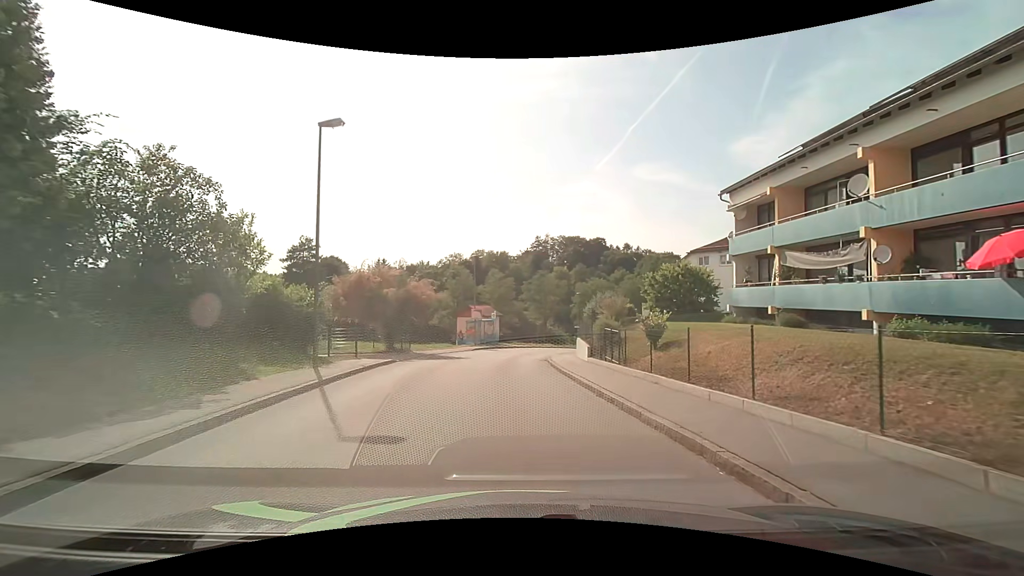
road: unclassified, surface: asphalt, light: Day
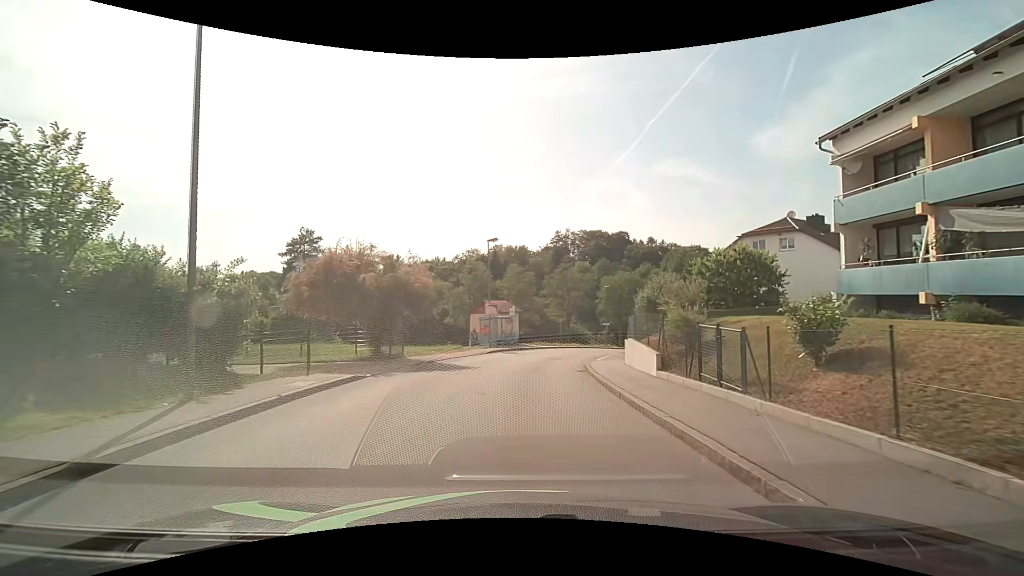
(-0.2, +7.2) m; -2°
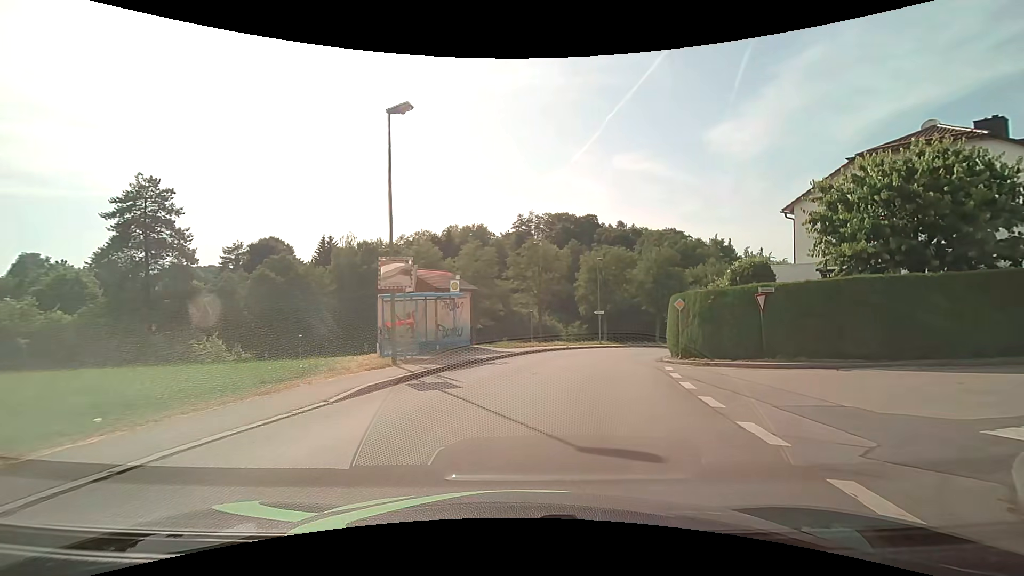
(0.0, +20.9) m; +3°
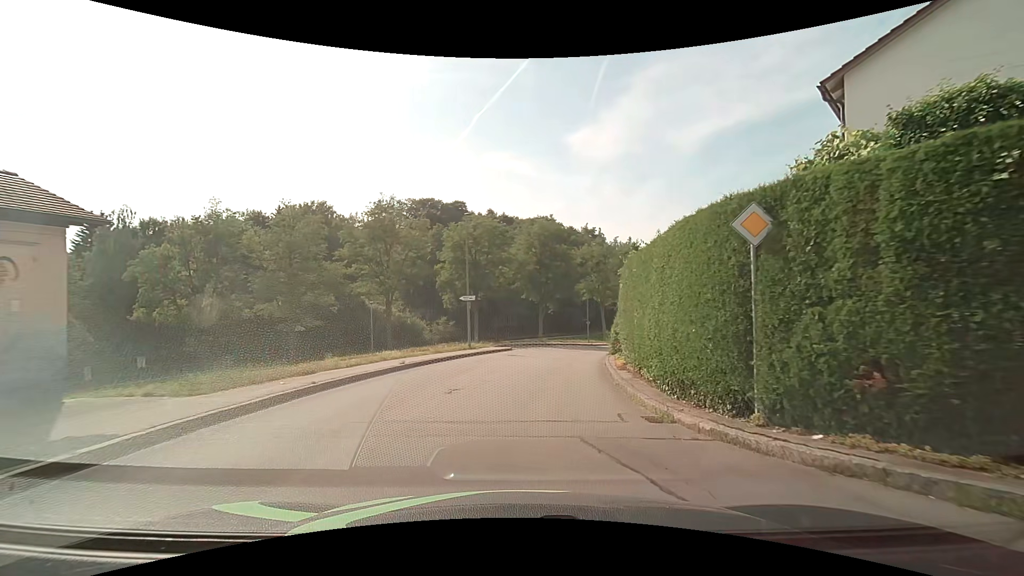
(+2.2, +17.5) m; +14°
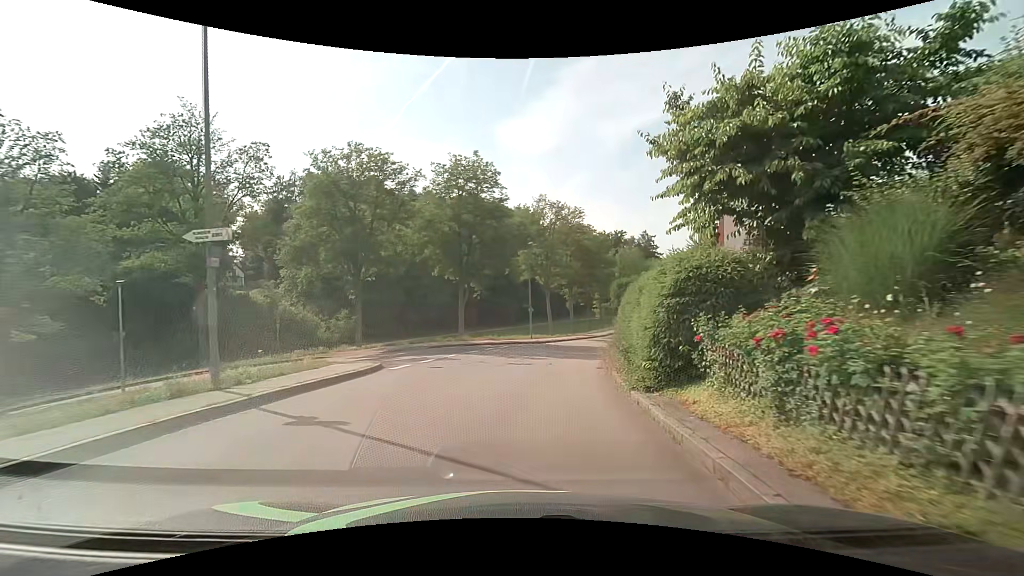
(+1.4, +18.9) m; +8°
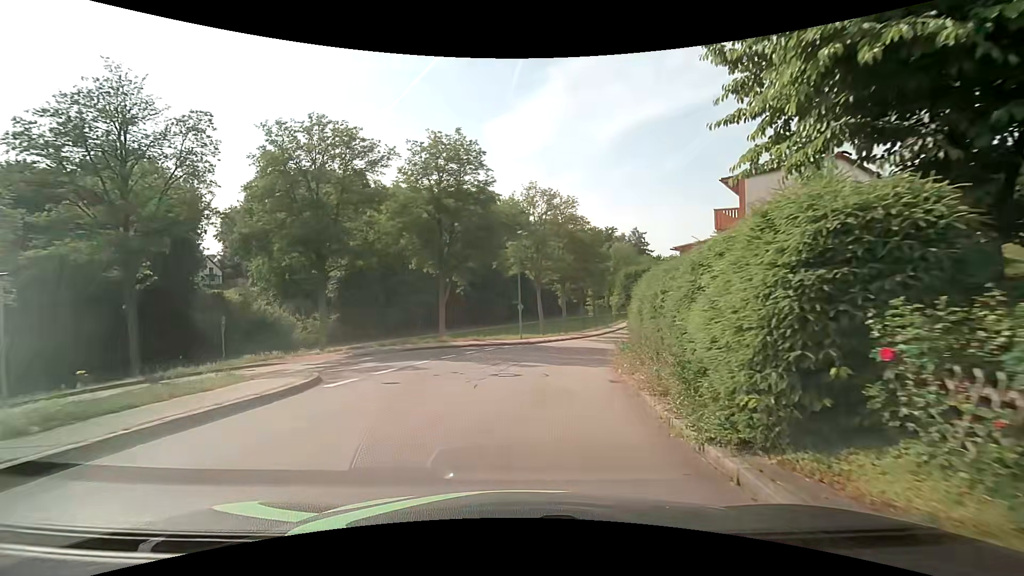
(0.0, +4.2) m; +1°
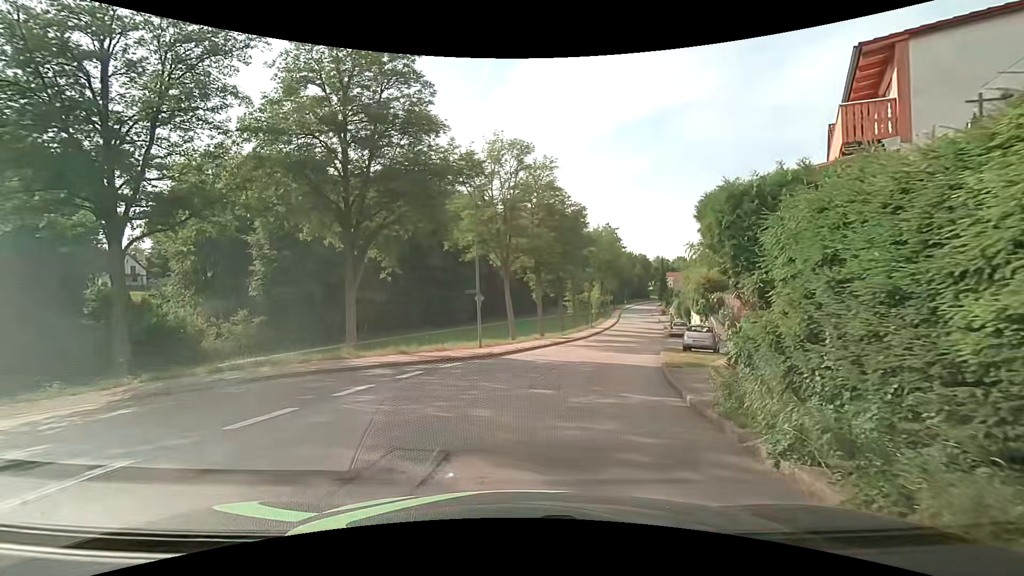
(+0.5, +12.3) m; +4°
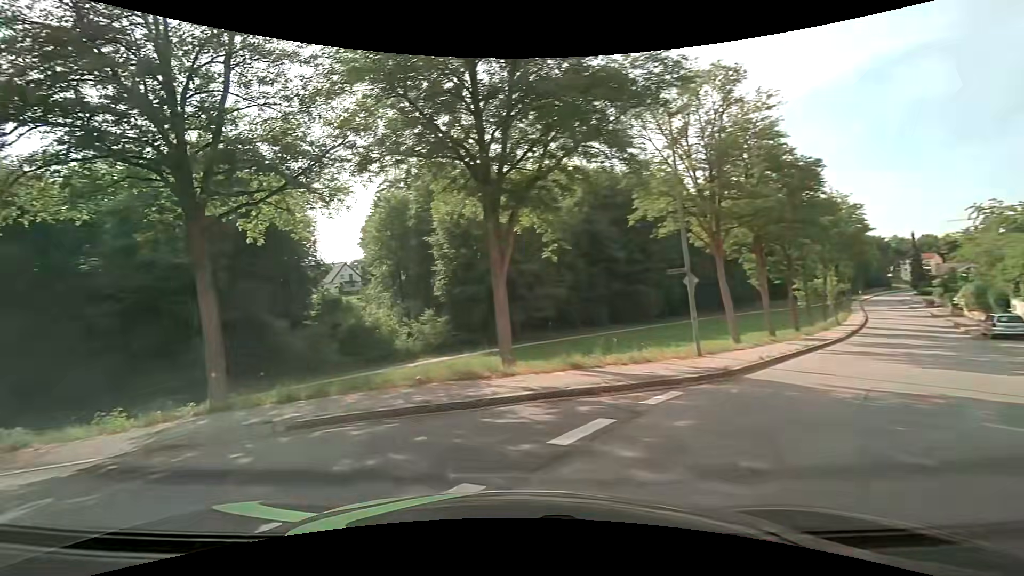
(-0.5, +7.6) m; -18°
(-6, +7) (-16, +8) (-26, +7) (-36, +5) (-46, +4) (-56, +4) (-66, +5) (-76, +7) (-86, +8) (-95, +8) m
